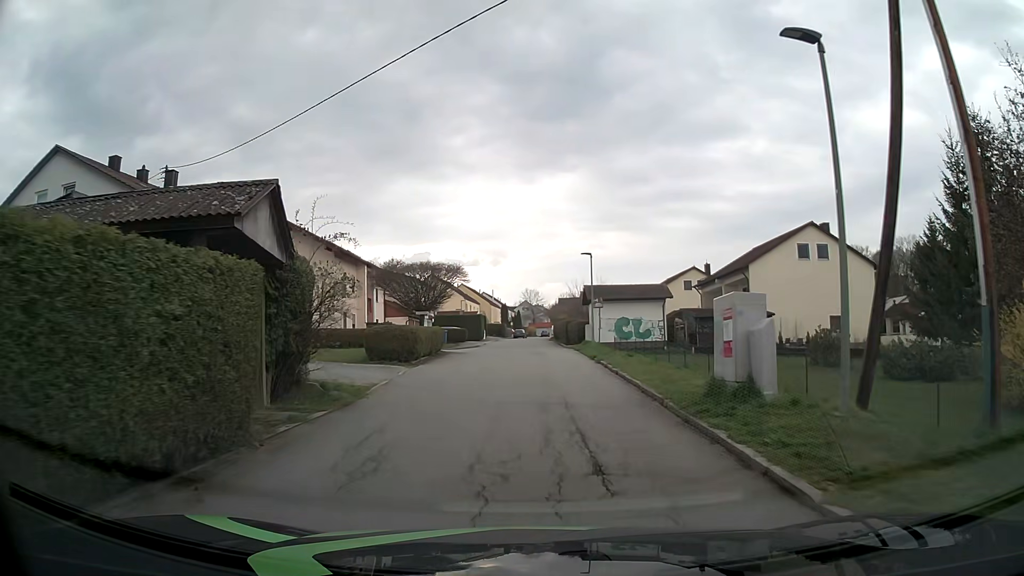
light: Day
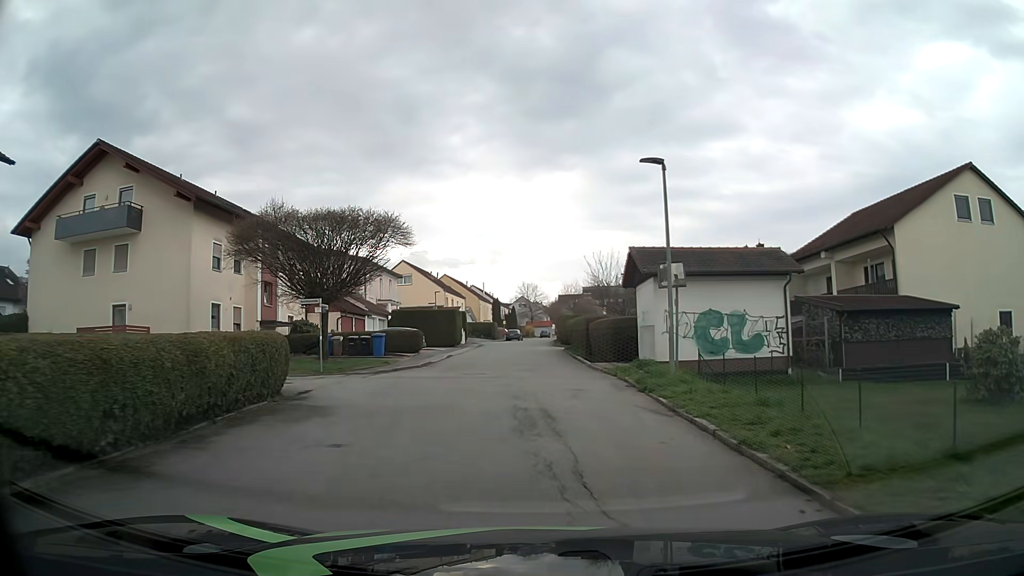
(+0.2, +22.0) m; 0°
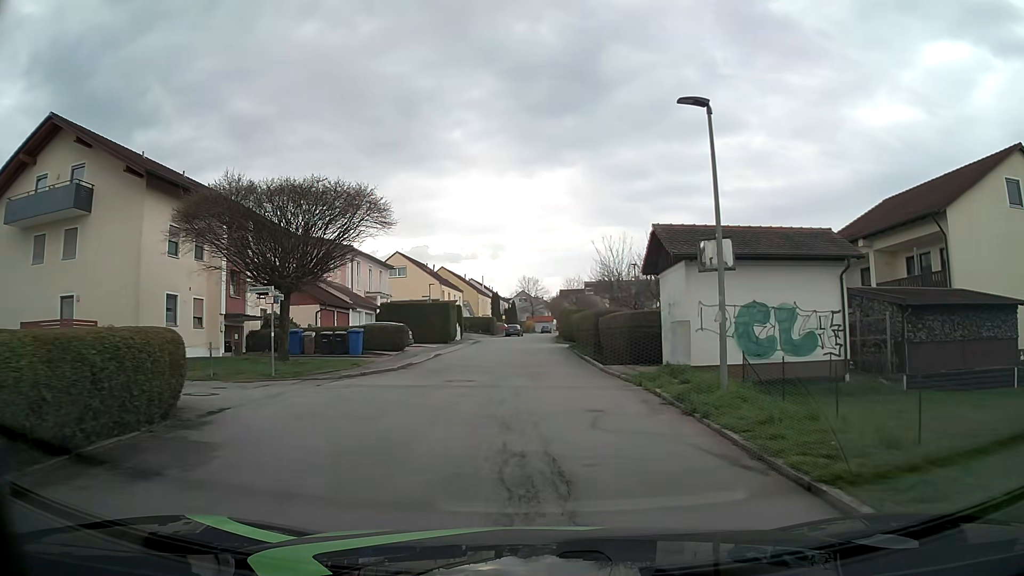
(0.0, +4.3) m; 0°
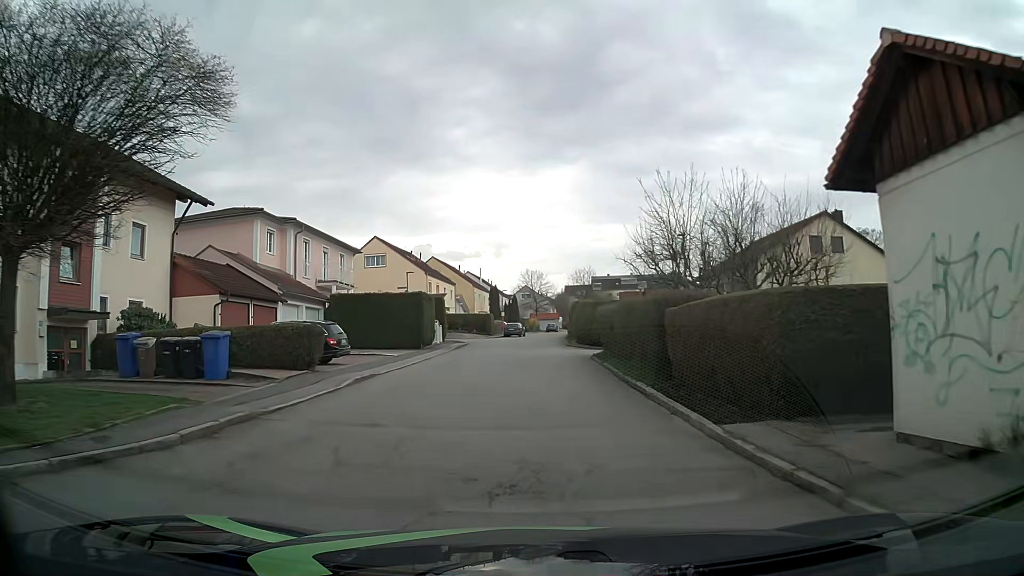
(0.0, +13.0) m; -1°
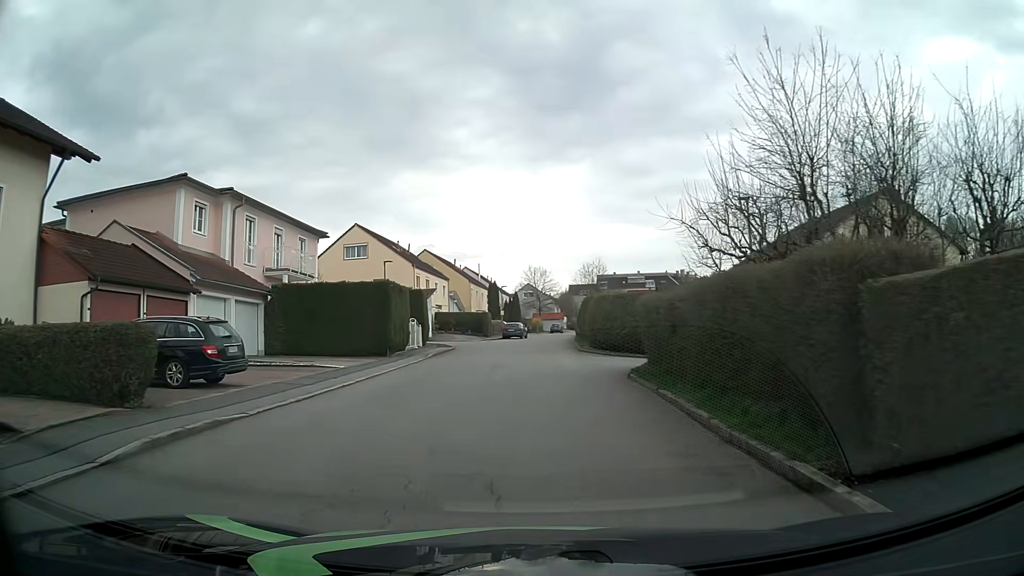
(+0.1, +8.7) m; +1°
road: residential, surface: asphalt
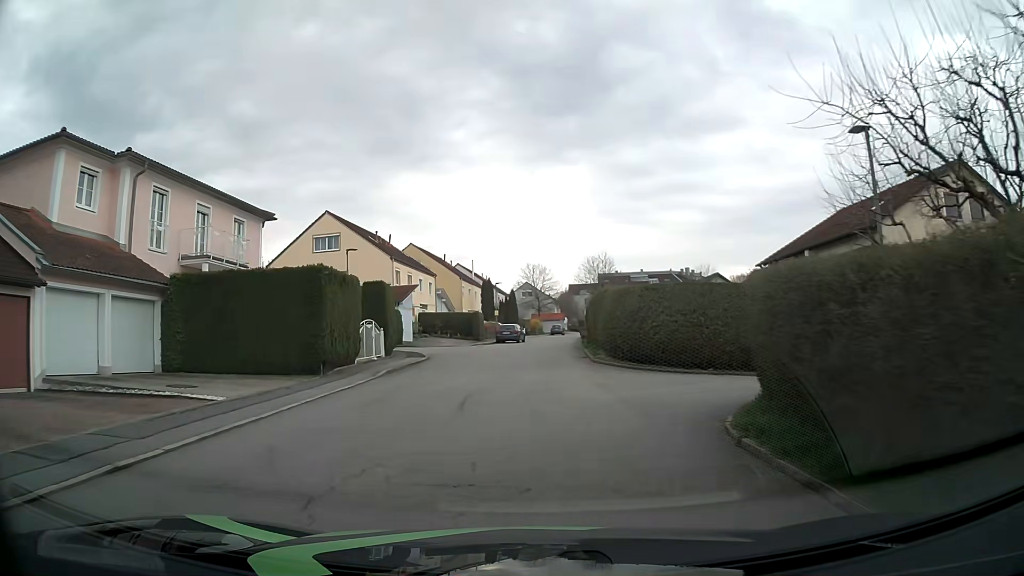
(-0.1, +8.2) m; -1°
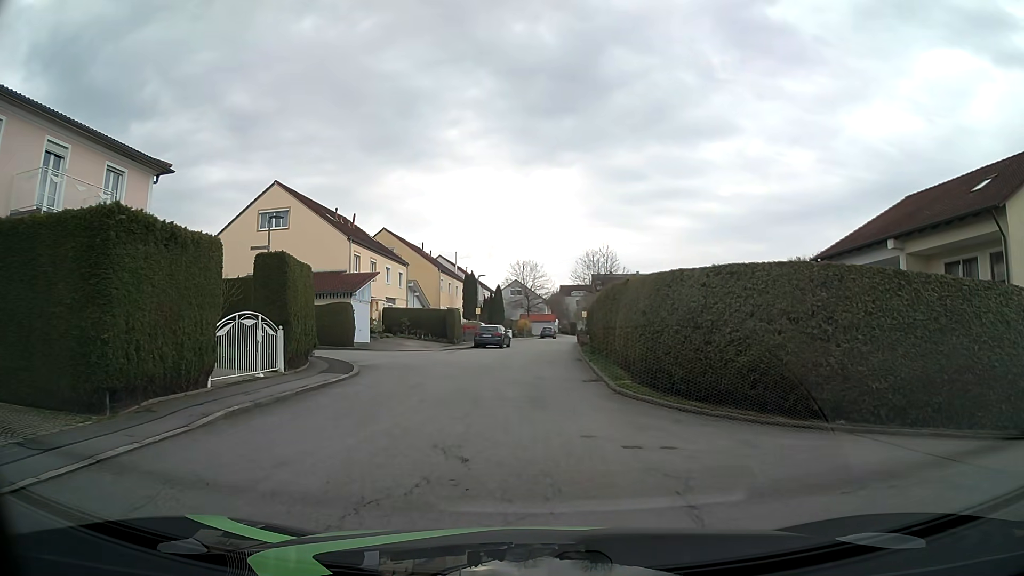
(+0.1, +9.2) m; +1°
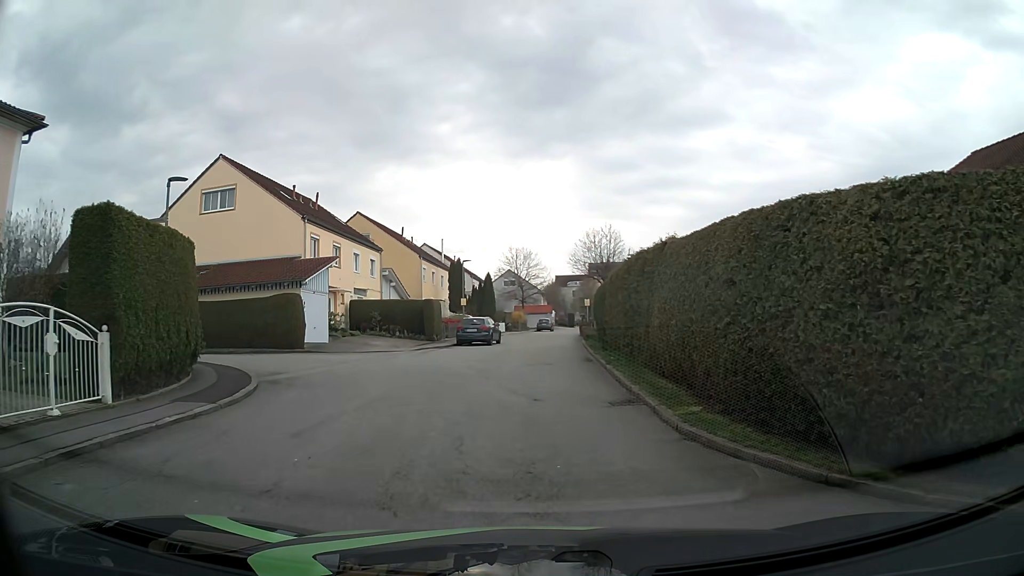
(+0.1, +7.2) m; +1°
